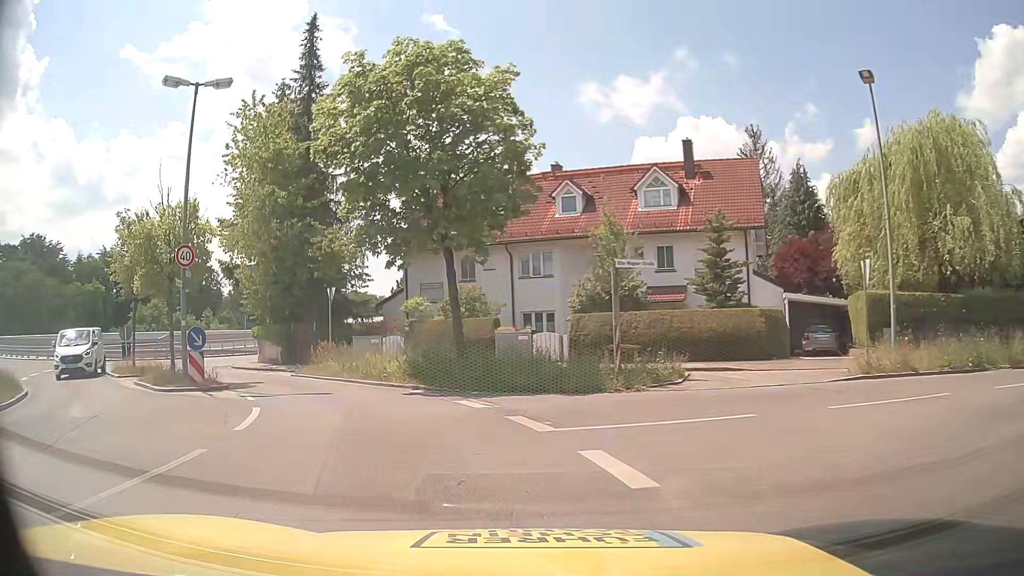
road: tertiary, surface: asphalt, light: Day
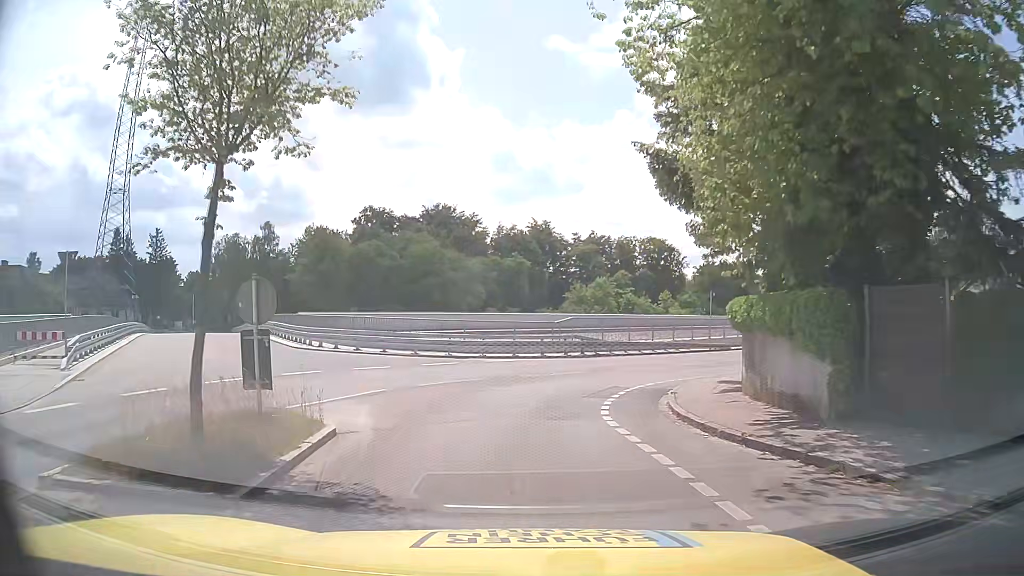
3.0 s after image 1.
(-7.8, +19.8) m; -40°
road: residential
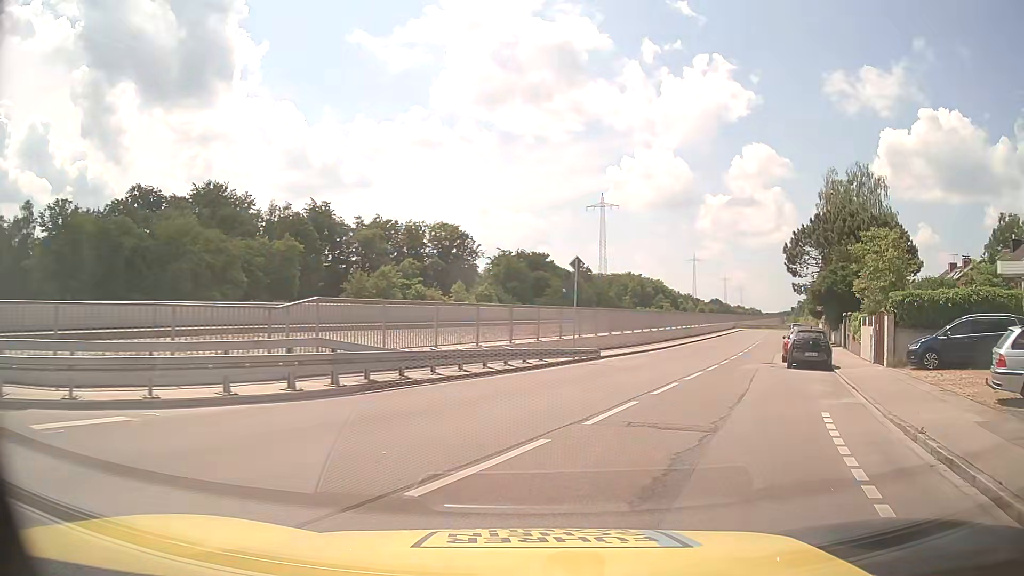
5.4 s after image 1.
(+0.8, +17.9) m; +15°
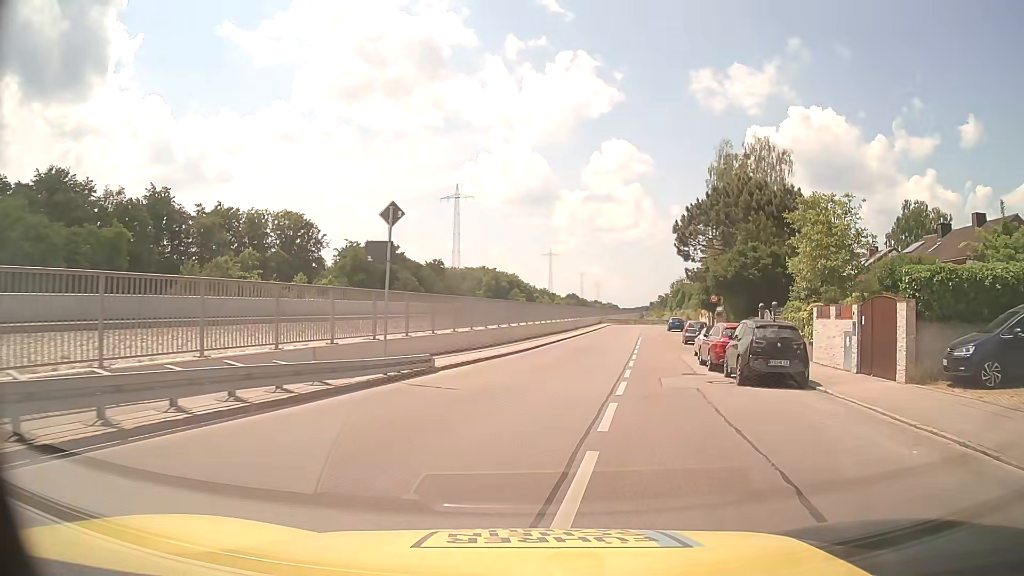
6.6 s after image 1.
(+1.4, +9.8) m; +13°
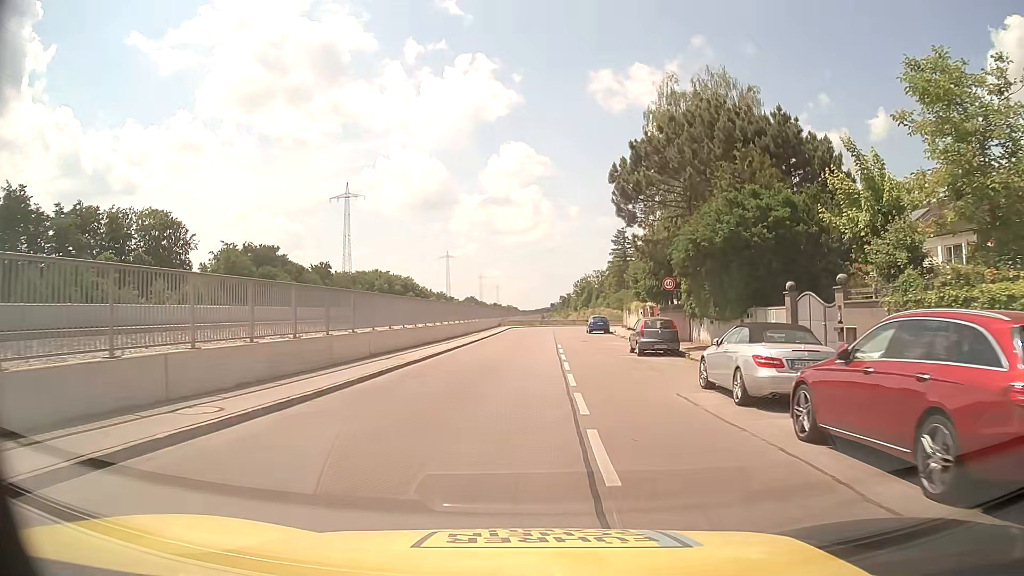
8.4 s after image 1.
(+1.8, +16.5) m; +9°
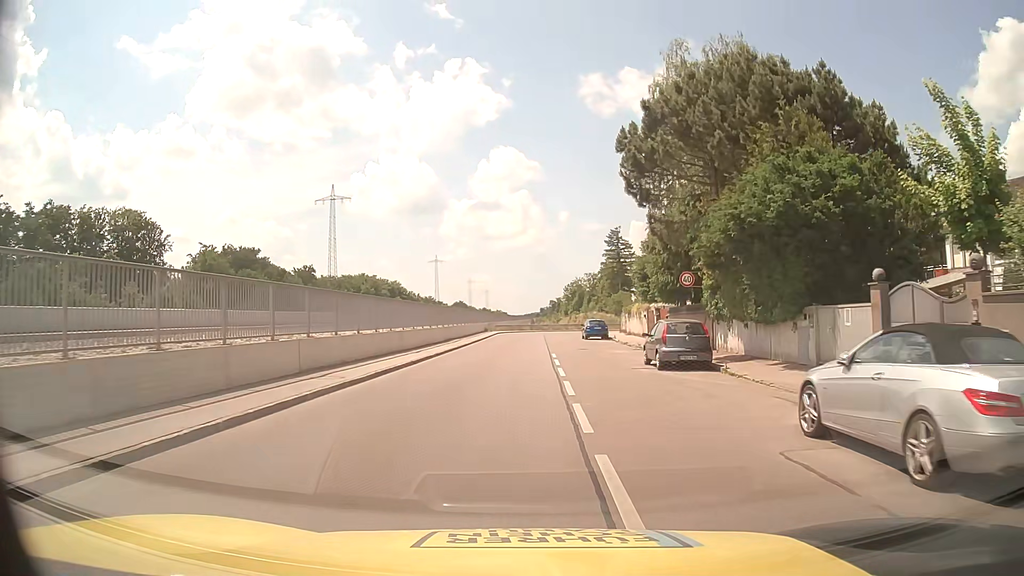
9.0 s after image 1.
(0.0, +6.1) m; +1°
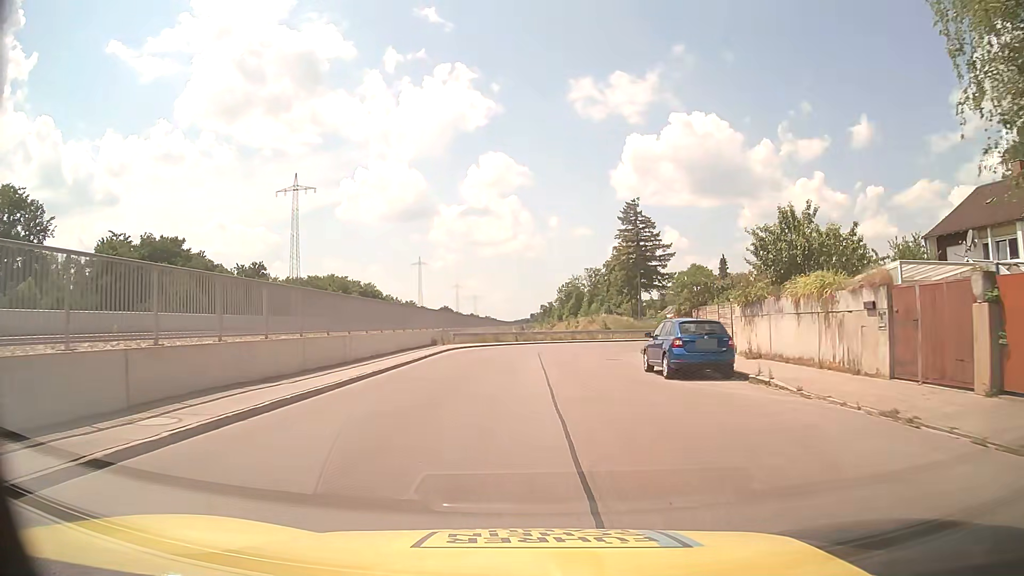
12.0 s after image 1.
(+0.6, +32.4) m; +1°
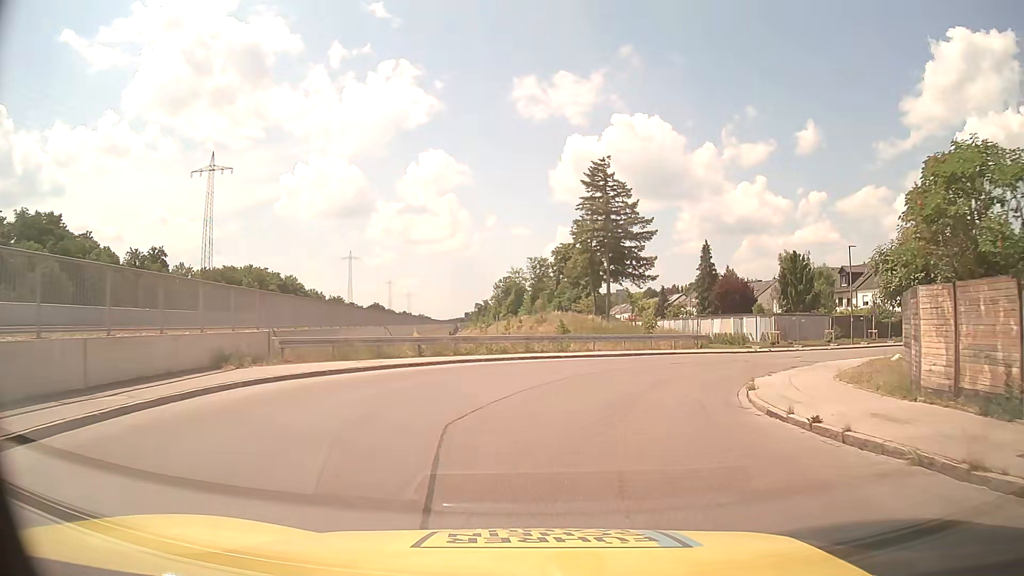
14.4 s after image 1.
(+0.5, +23.4) m; +5°
(+1, +10) (+4, +19) (+10, +27) (+18, +34) (+26, +39) (+35, +44) (+44, +48) (+54, +51) (+63, +55) (+72, +58) m
